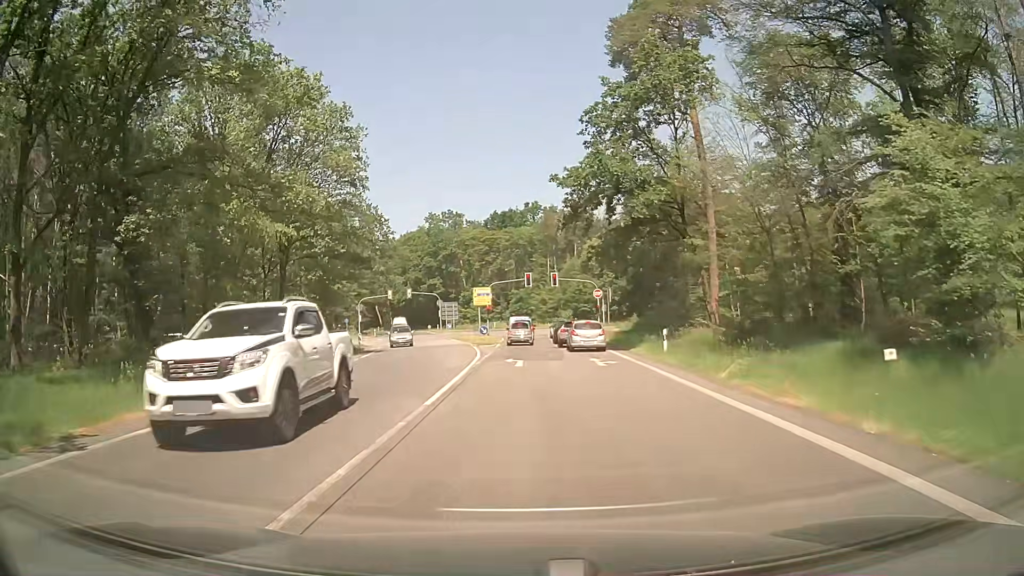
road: secondary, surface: asphalt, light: Day
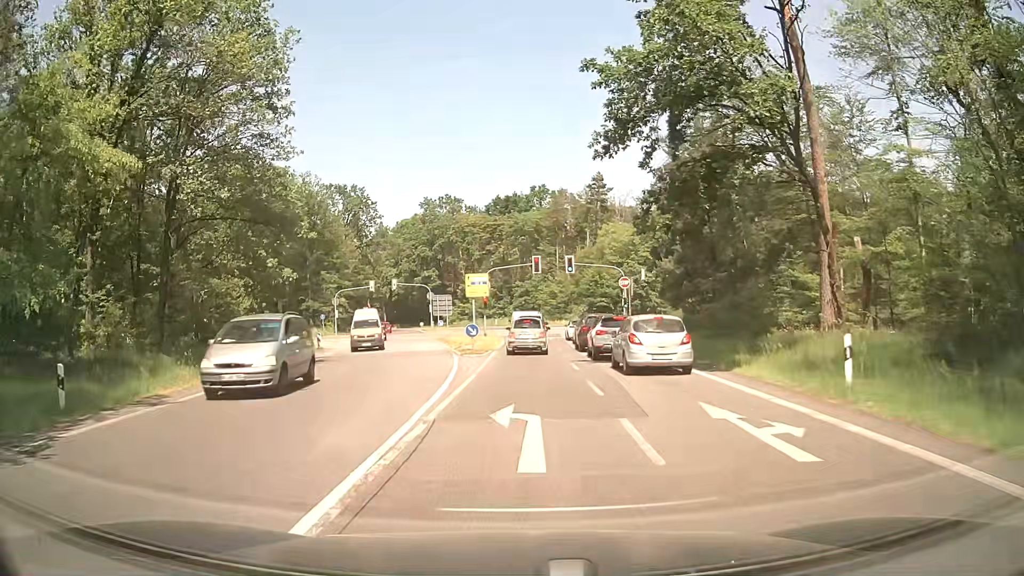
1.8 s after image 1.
(-0.2, +14.9) m; -2°
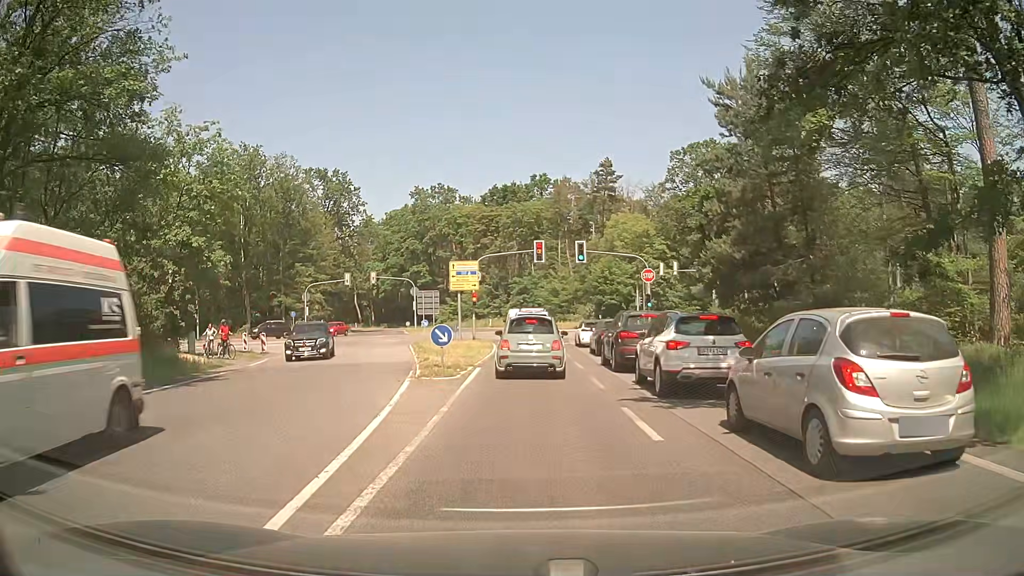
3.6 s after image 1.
(+0.2, +10.8) m; +1°
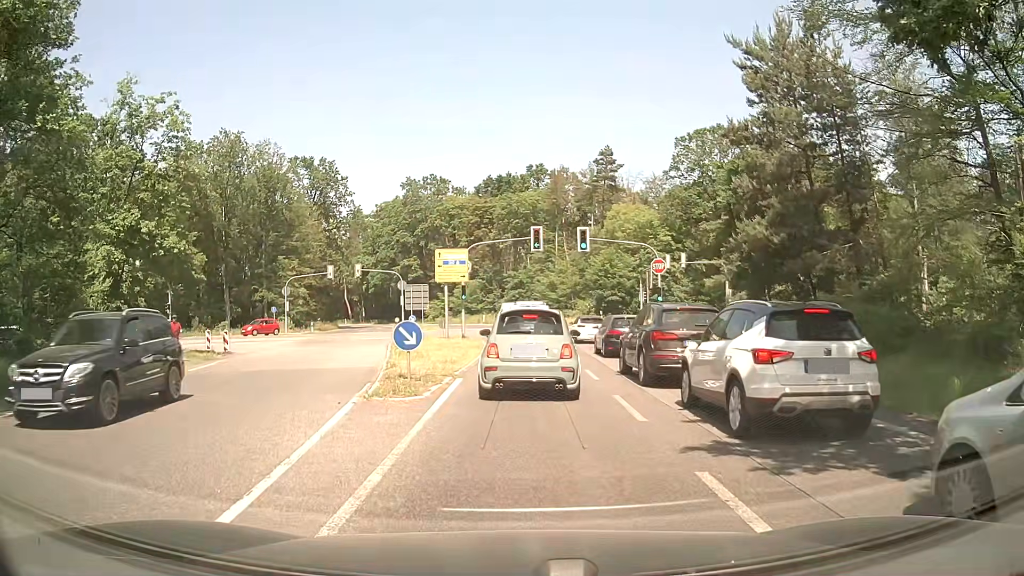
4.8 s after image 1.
(+0.1, +4.7) m; +1°
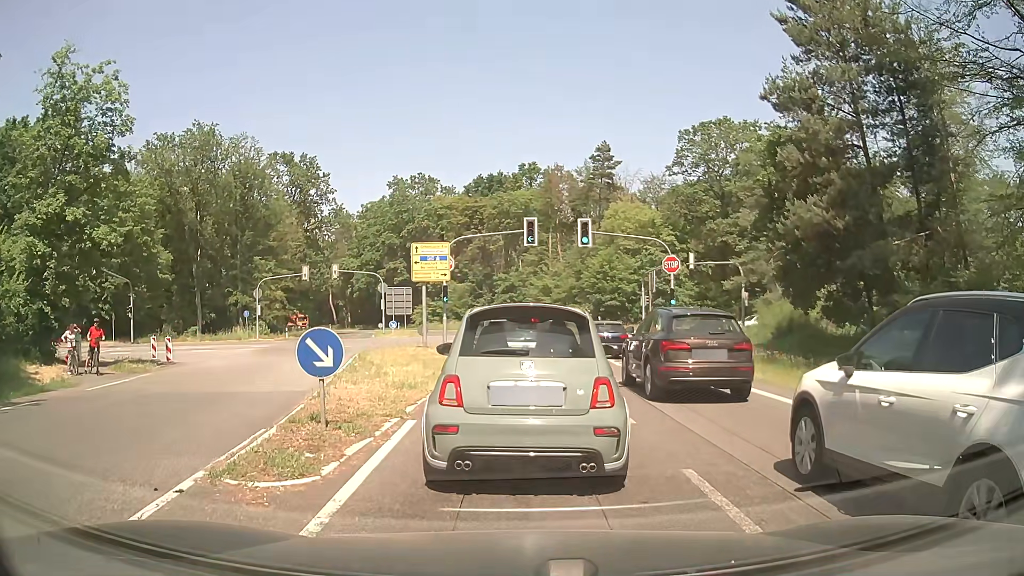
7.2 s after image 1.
(0.0, +5.4) m; 0°
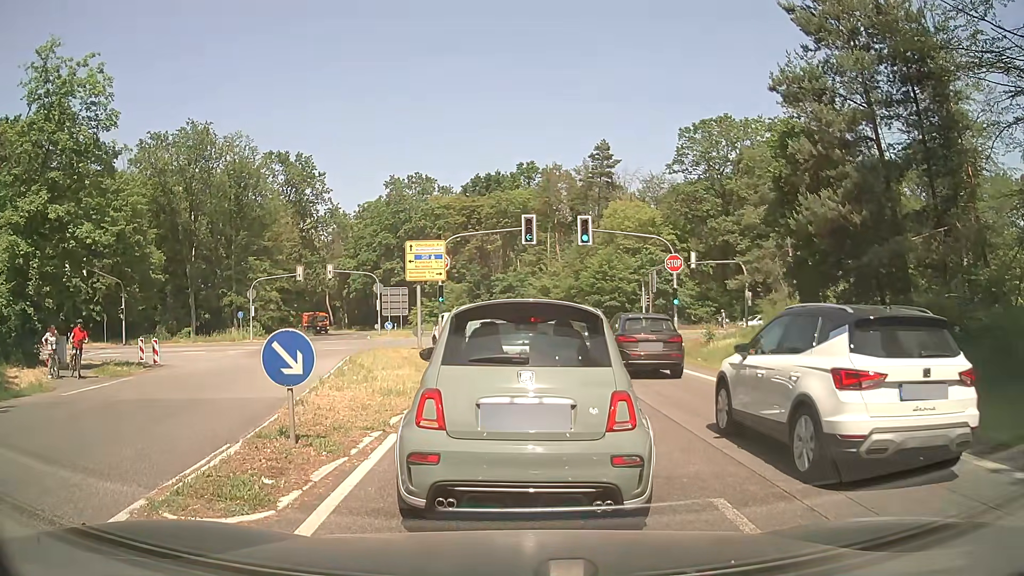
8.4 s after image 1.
(0.0, +1.0) m; 0°
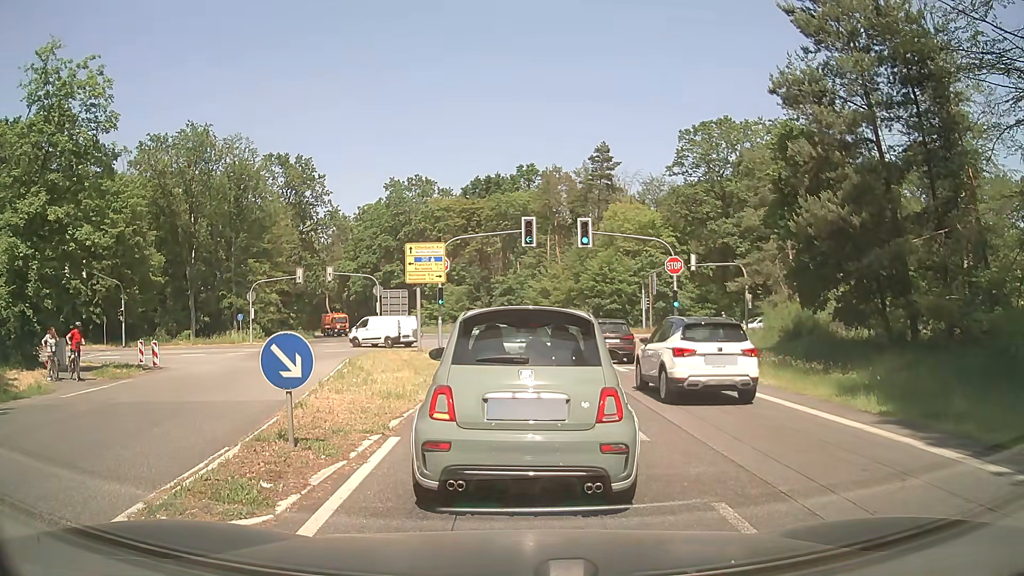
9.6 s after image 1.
(0.0, +0.1) m; 0°
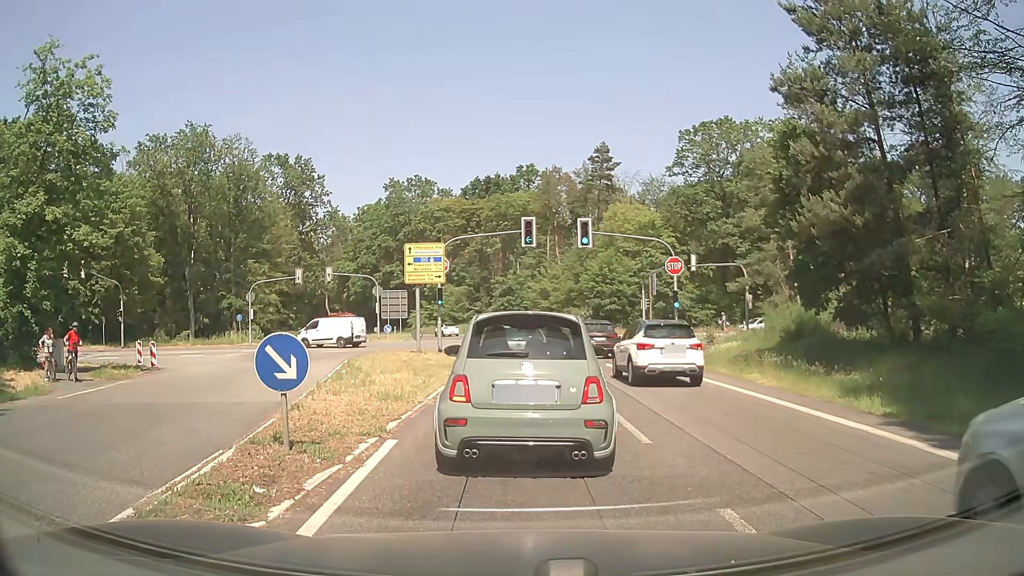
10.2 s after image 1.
(0.0, +0.1) m; 0°
